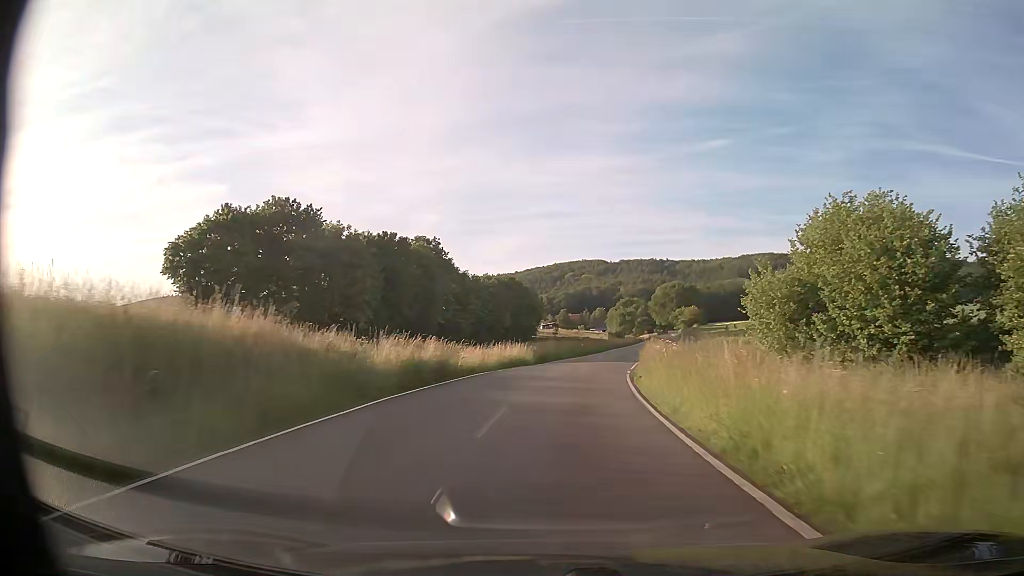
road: secondary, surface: asphalt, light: Day
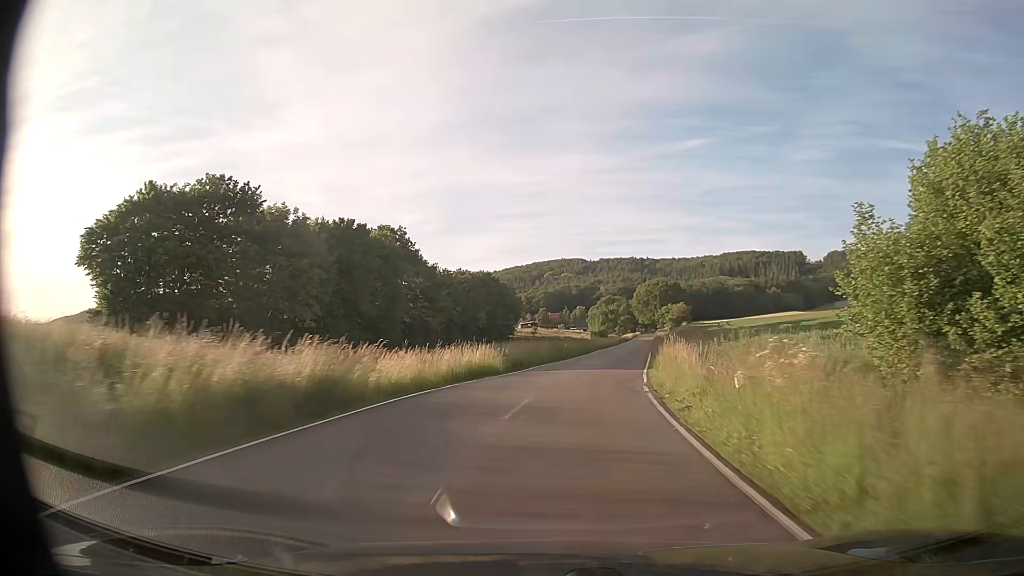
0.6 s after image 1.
(+0.2, +10.2) m; +2°
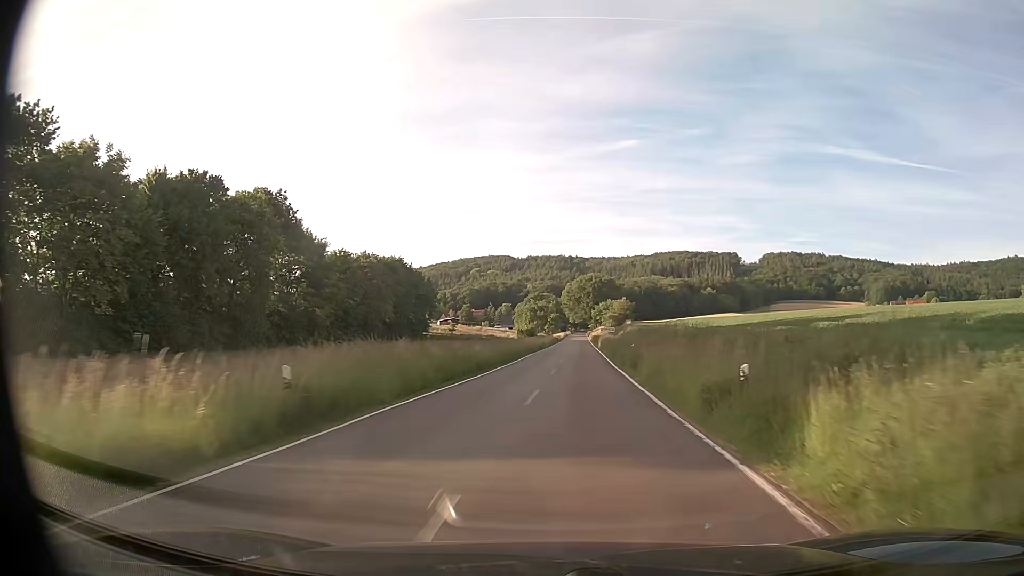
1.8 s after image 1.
(+1.0, +21.1) m; +6°
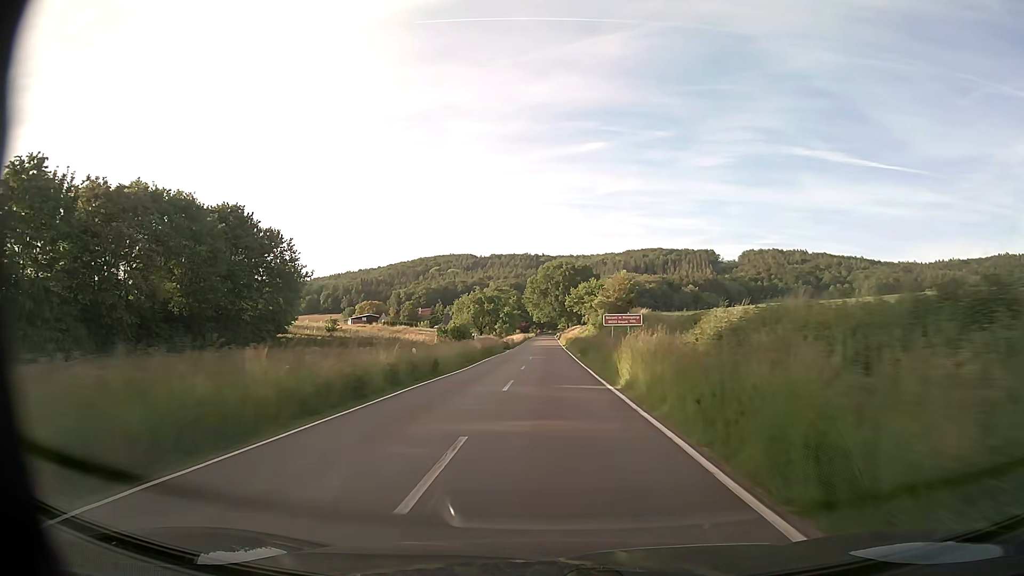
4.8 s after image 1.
(+3.1, +56.7) m; +3°
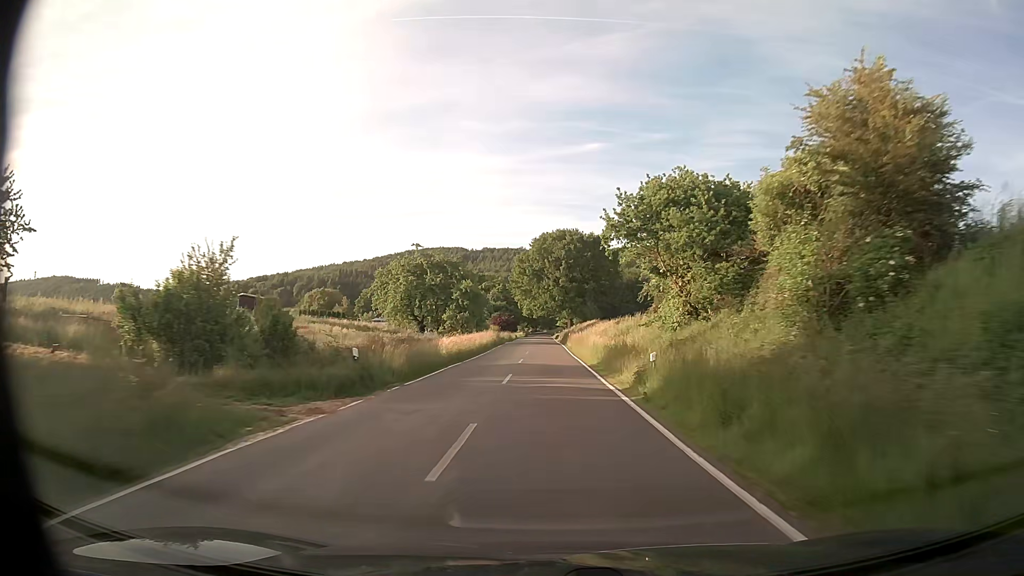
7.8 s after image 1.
(-0.1, +58.7) m; 0°
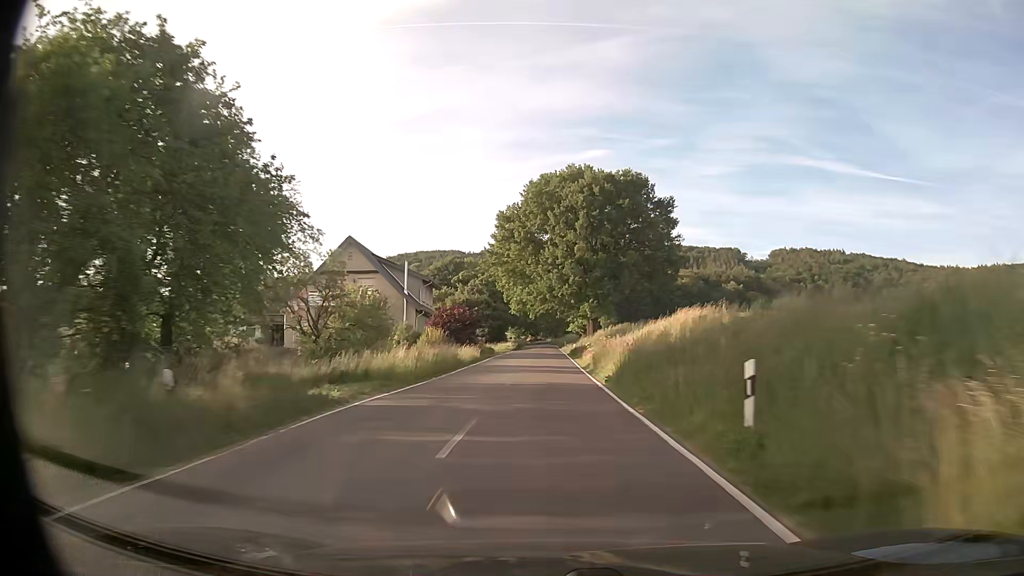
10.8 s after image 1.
(-0.3, +58.8) m; 0°
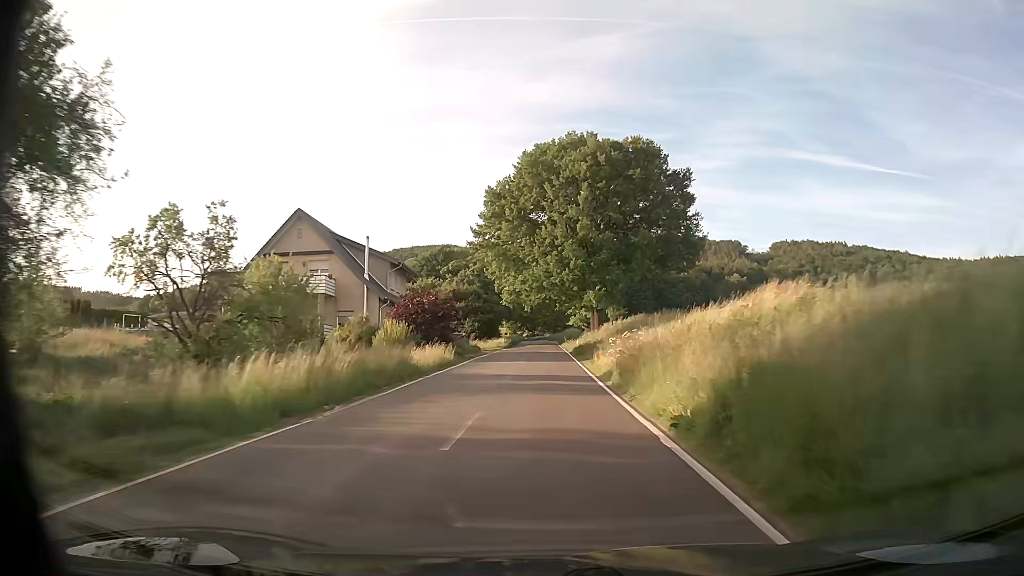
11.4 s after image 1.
(0.0, +11.4) m; 0°
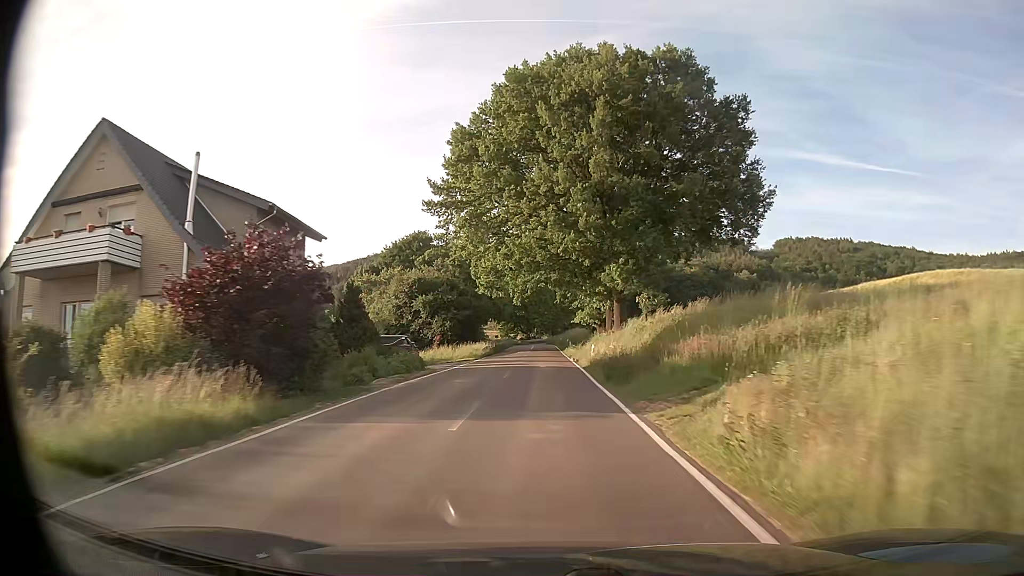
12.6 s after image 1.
(0.0, +22.5) m; 0°
(0, +10) (0, +20) (0, +30) (0, +40) (0, +50) (-1, +60) (-1, +70) (-1, +80) (-1, +90) (-1, +100) m
